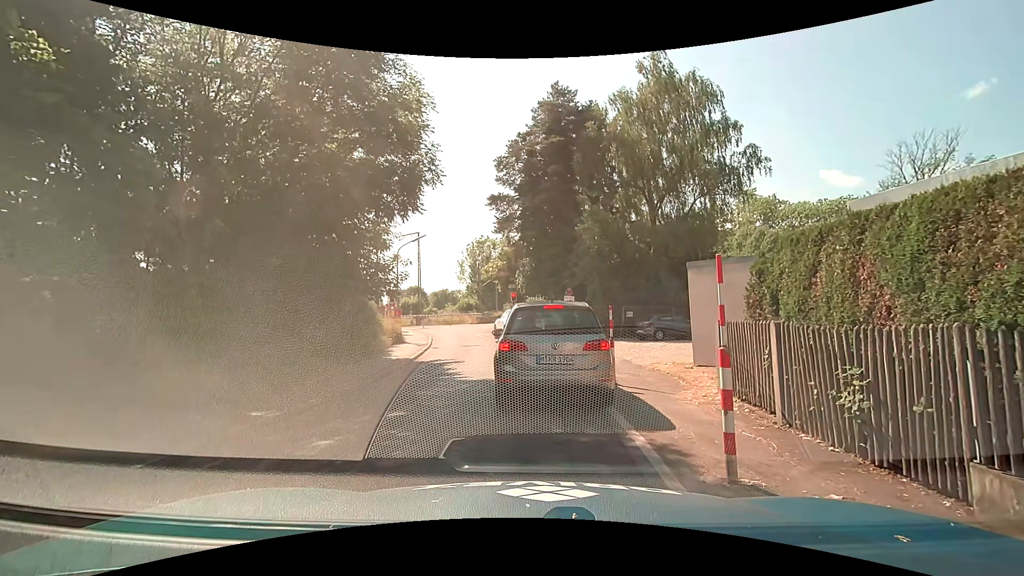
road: residential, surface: asphalt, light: Day
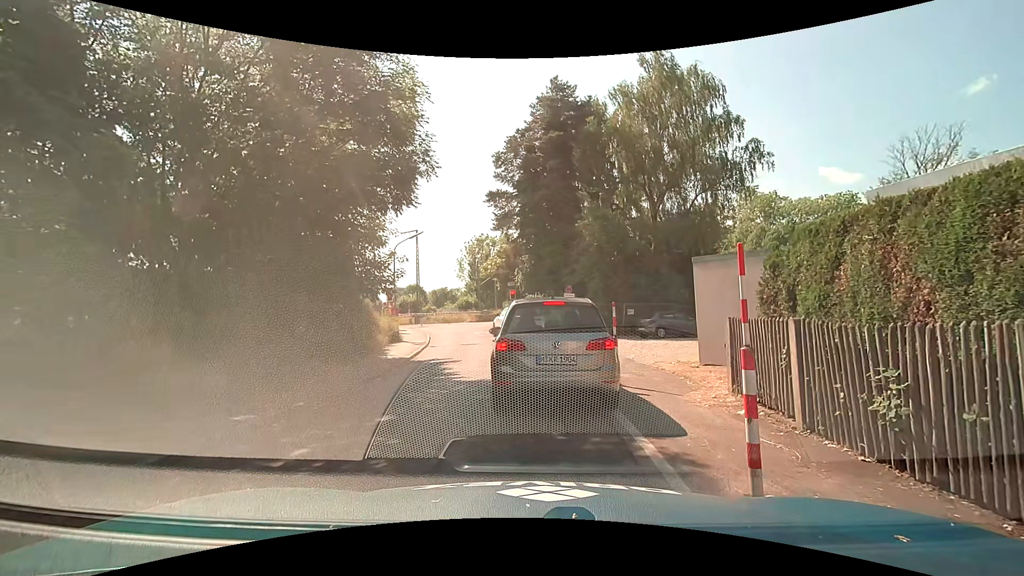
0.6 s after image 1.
(0.0, +0.5) m; 0°
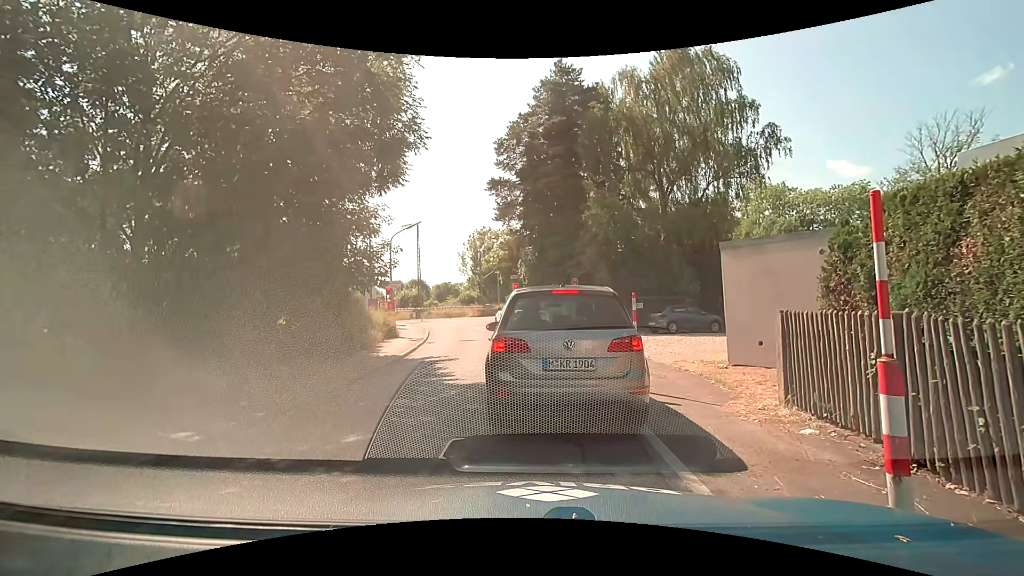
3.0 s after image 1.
(0.0, +1.4) m; 0°
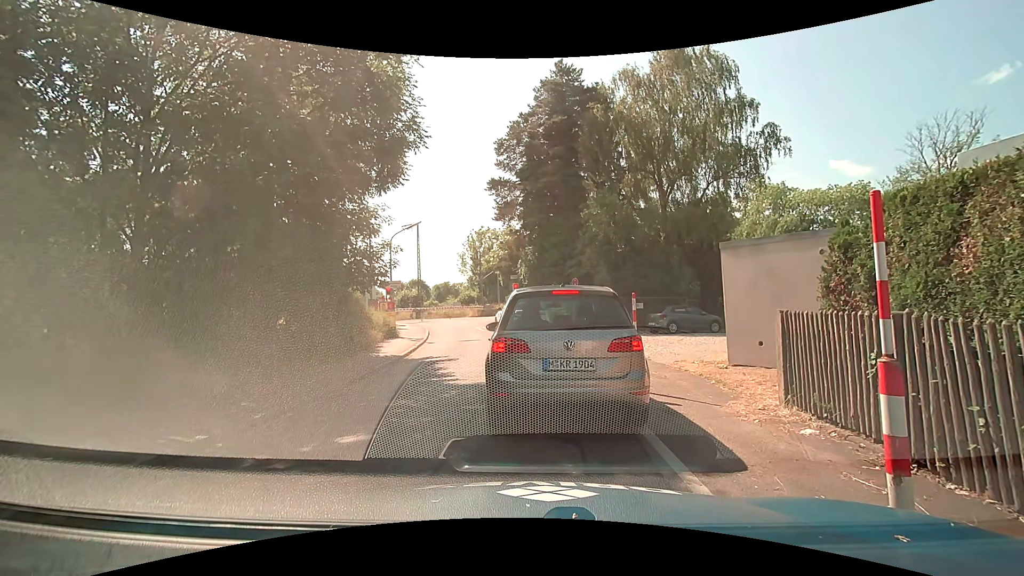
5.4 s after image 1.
(0.0, +0.1) m; 0°
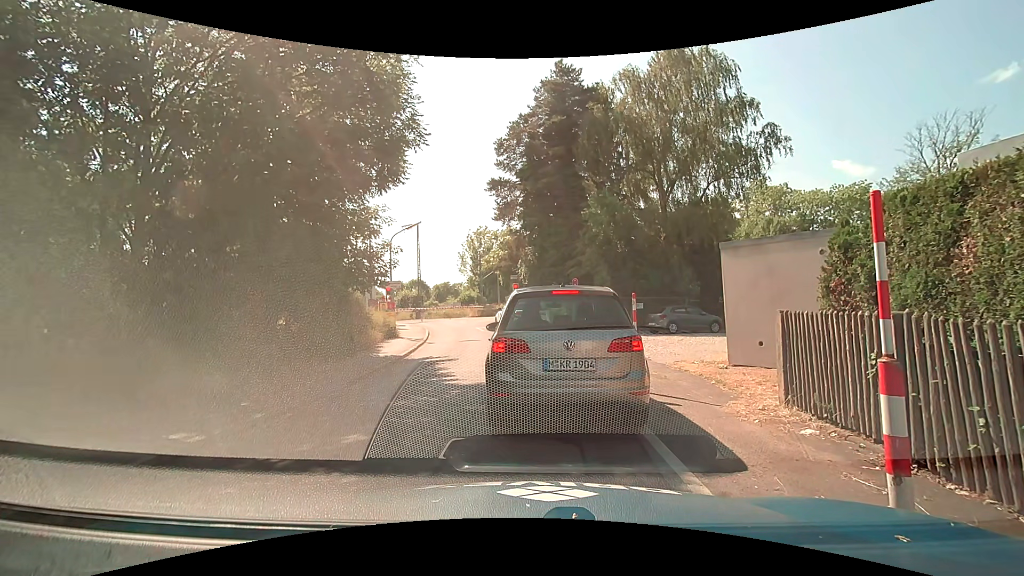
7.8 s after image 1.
(0.0, 0.0) m; 0°
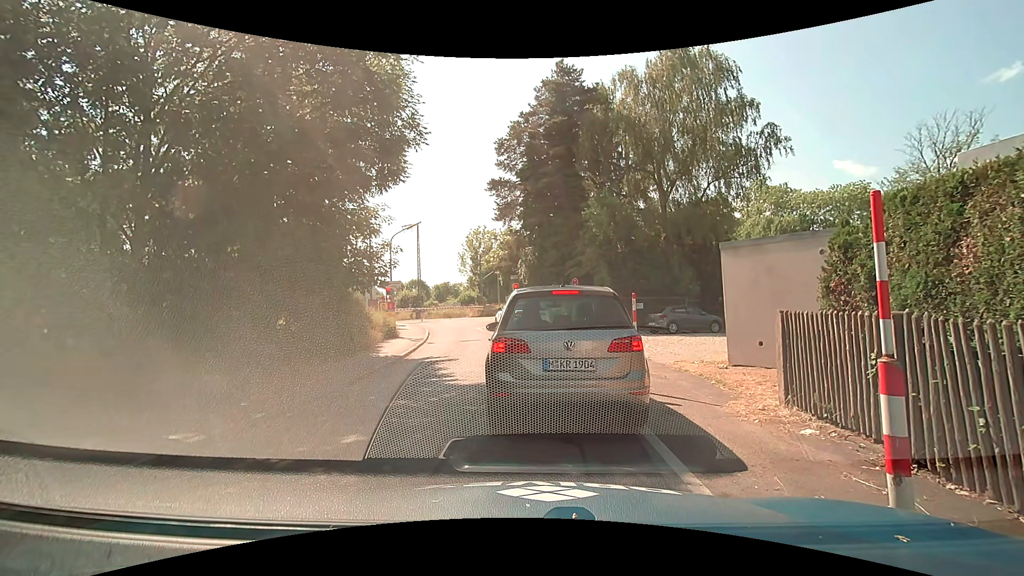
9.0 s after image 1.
(0.0, 0.0) m; 0°
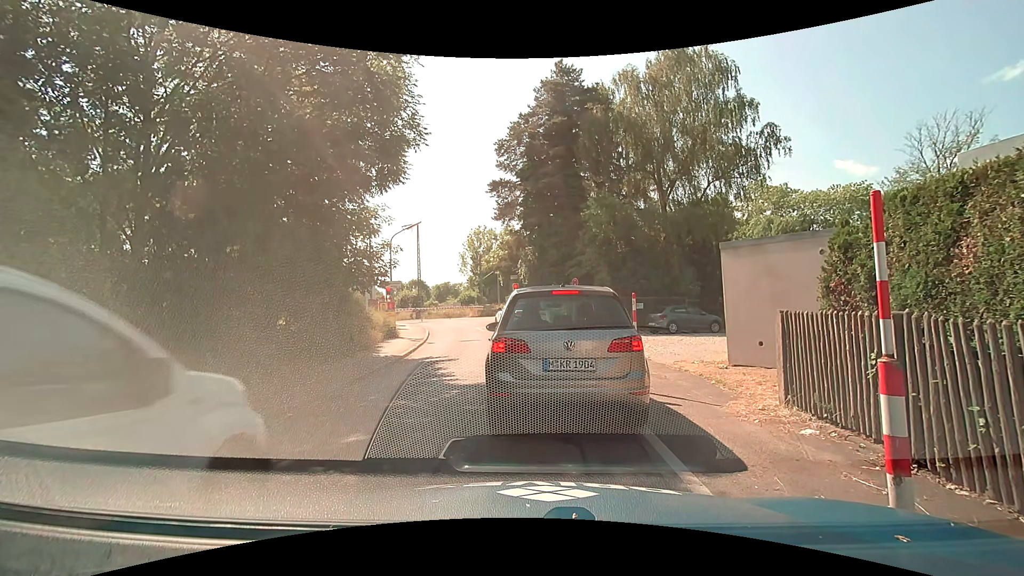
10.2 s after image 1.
(0.0, 0.0) m; 0°
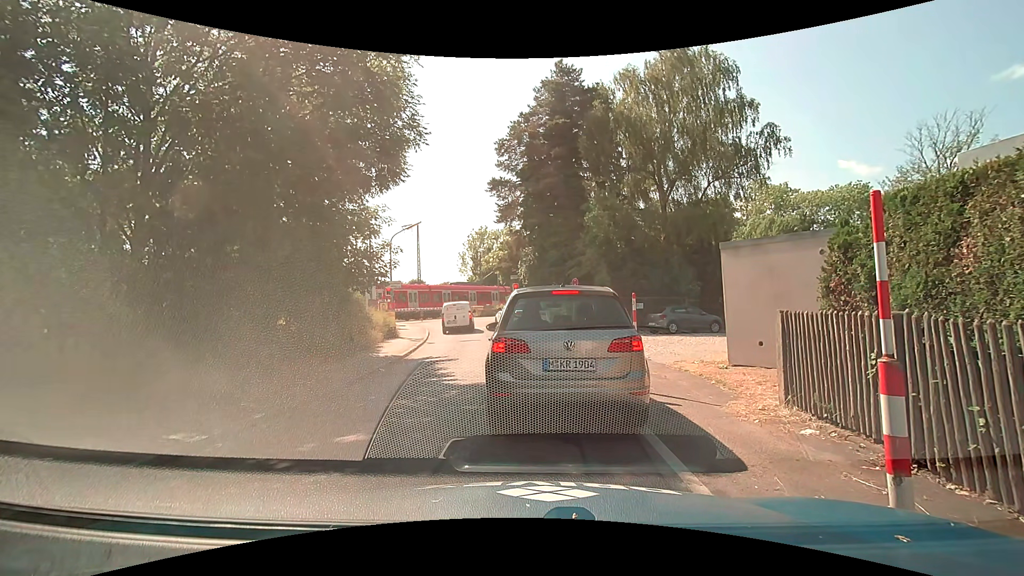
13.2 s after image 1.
(0.0, 0.0) m; 0°
